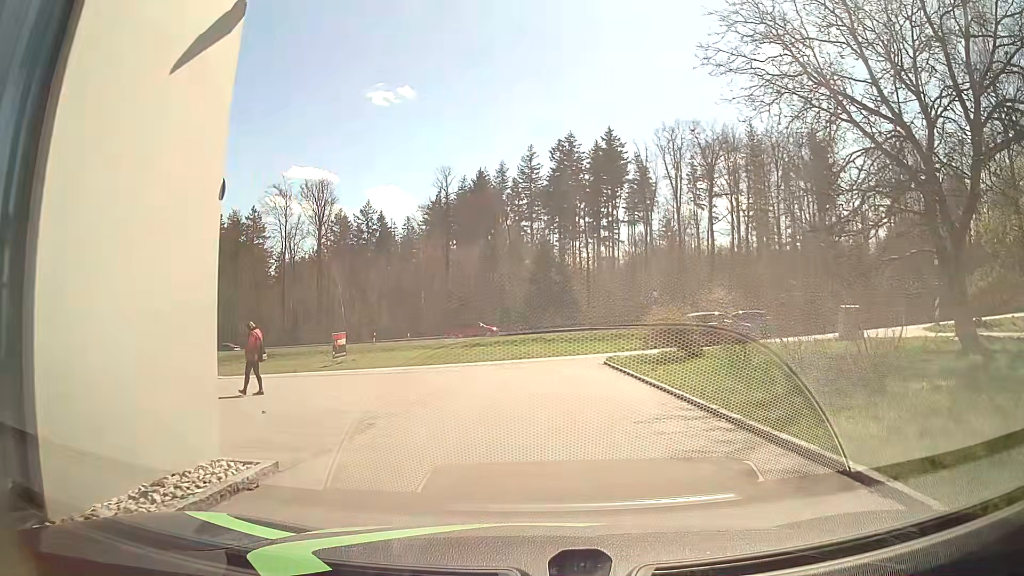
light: Day
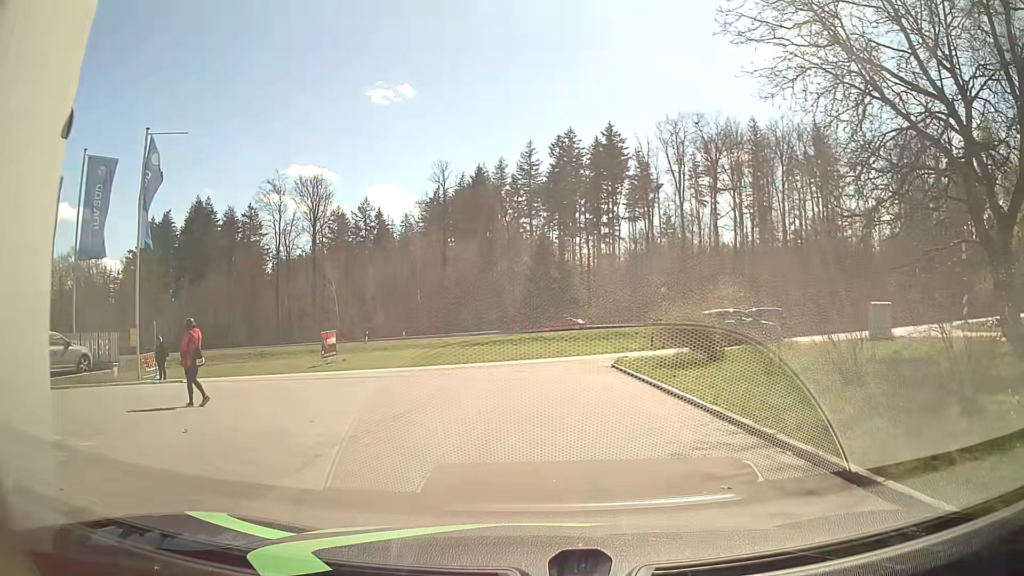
(0.0, +2.5) m; -1°
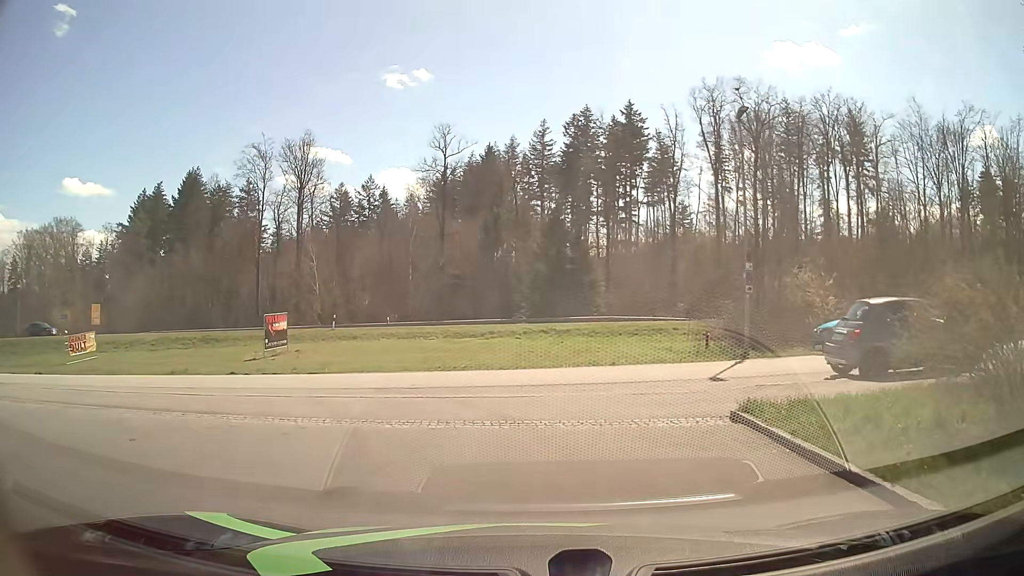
(-0.2, +11.5) m; -2°
